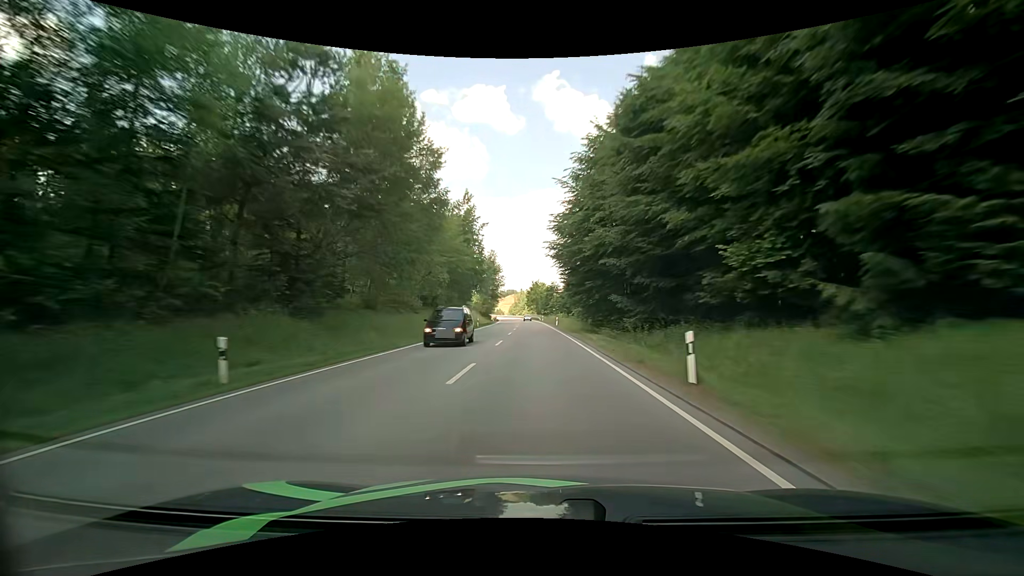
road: primary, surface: asphalt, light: Day
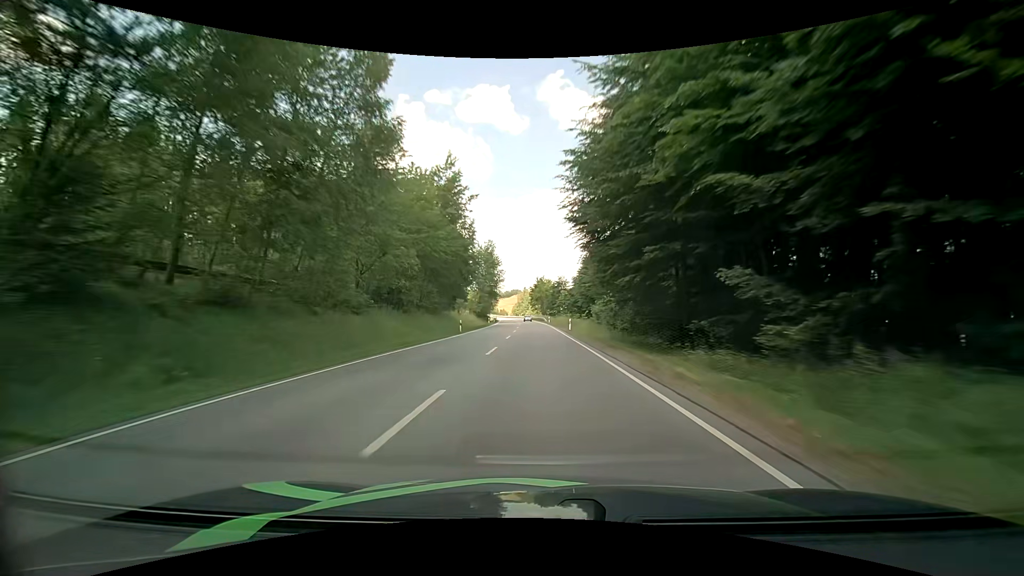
(0.0, +16.6) m; 0°
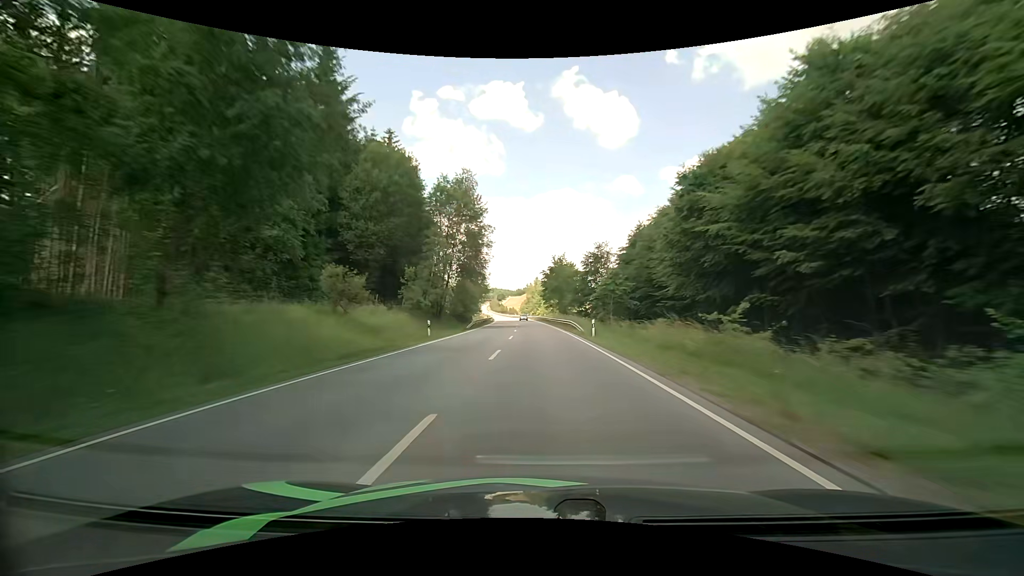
(-1.1, +49.4) m; -2°
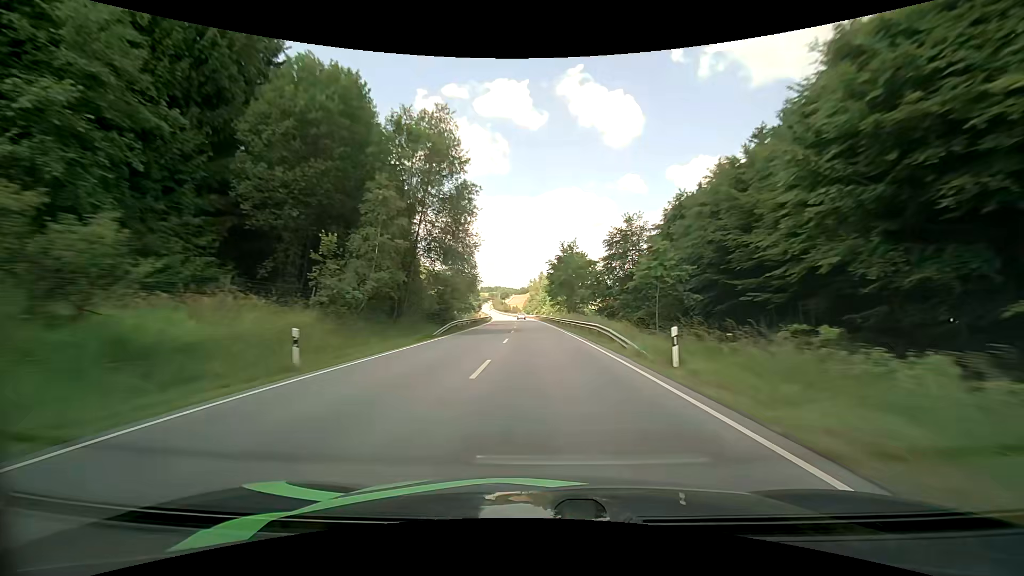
(-0.1, +16.2) m; 0°
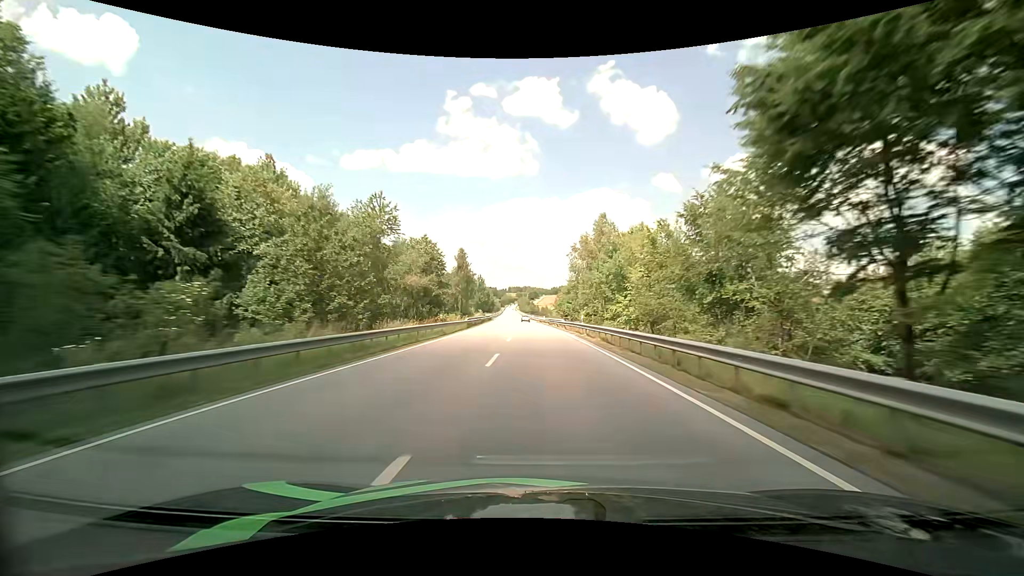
(-2.5, +80.1) m; -4°
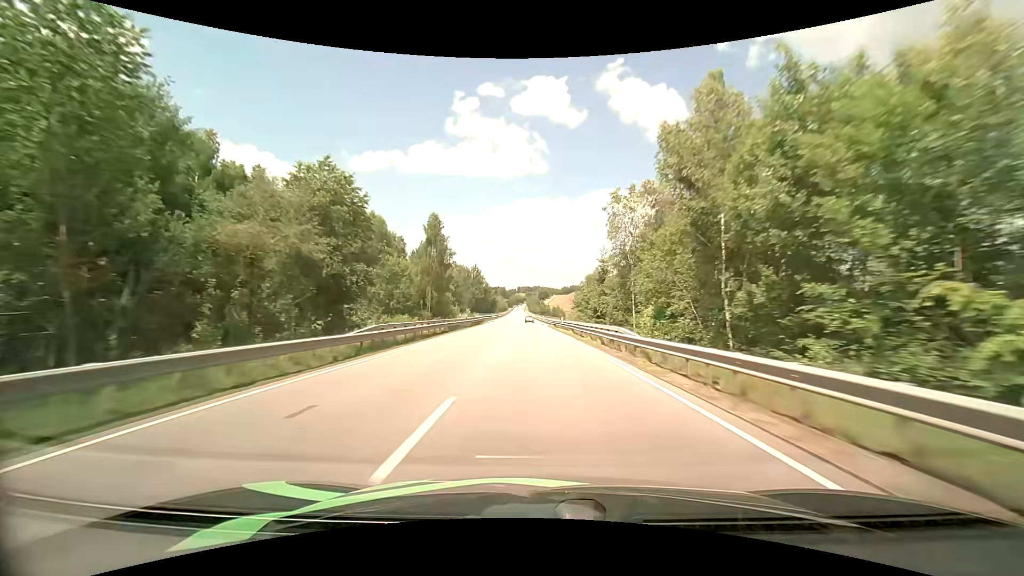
(-0.3, +32.3) m; -1°
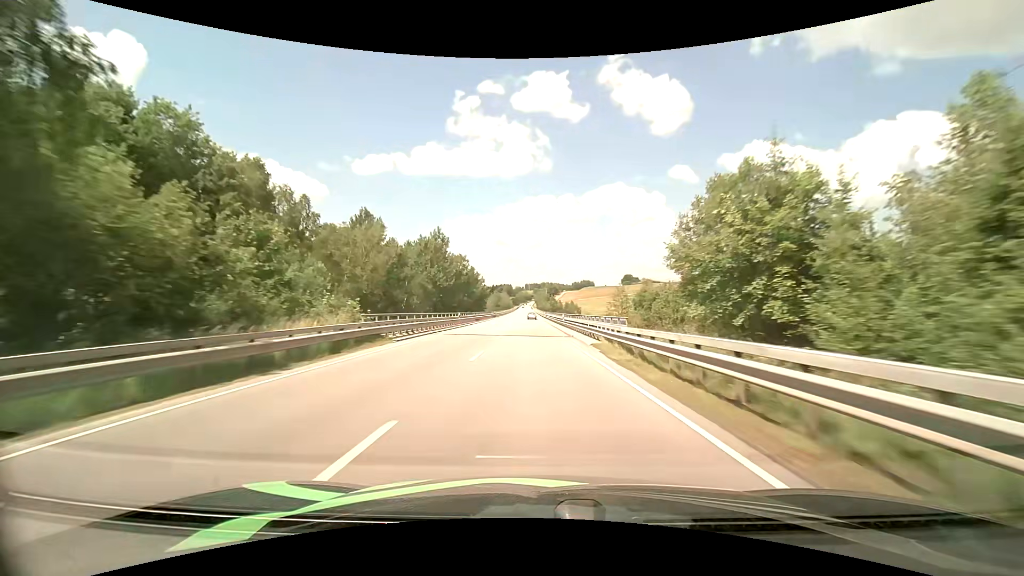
(-0.3, +49.2) m; 0°
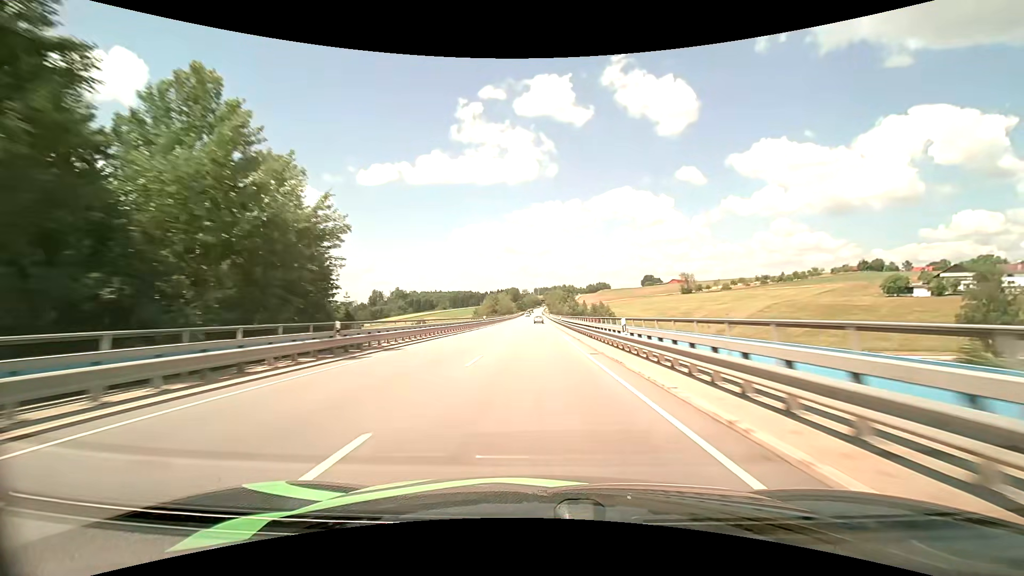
(-1.9, +83.1) m; -2°
(0, +10) (0, +20) (0, +30) (0, +40) (0, +50) (0, +60) (0, +70) (0, +80) (0, +90) (0, +100) m
